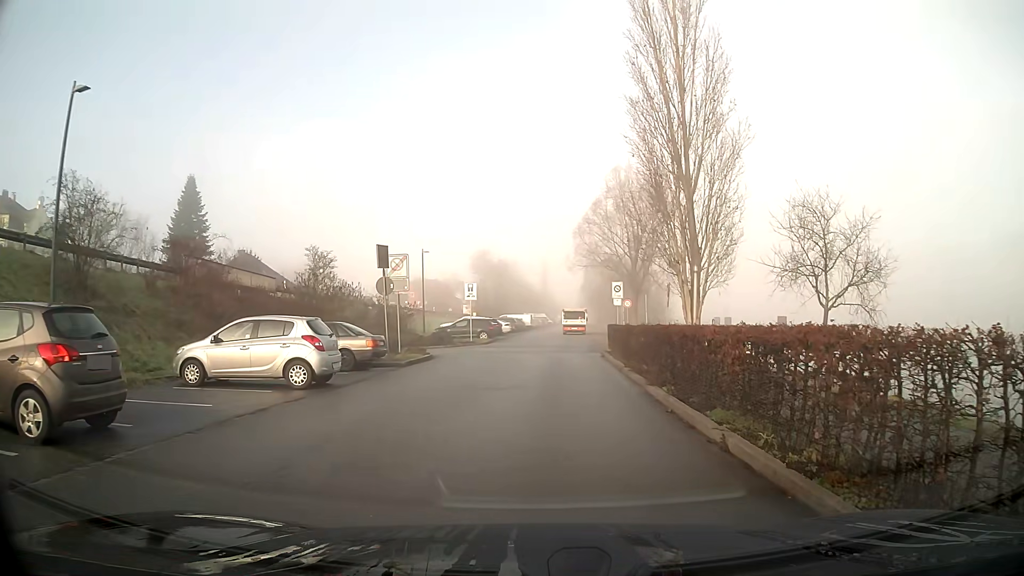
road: residential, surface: asphalt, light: Day
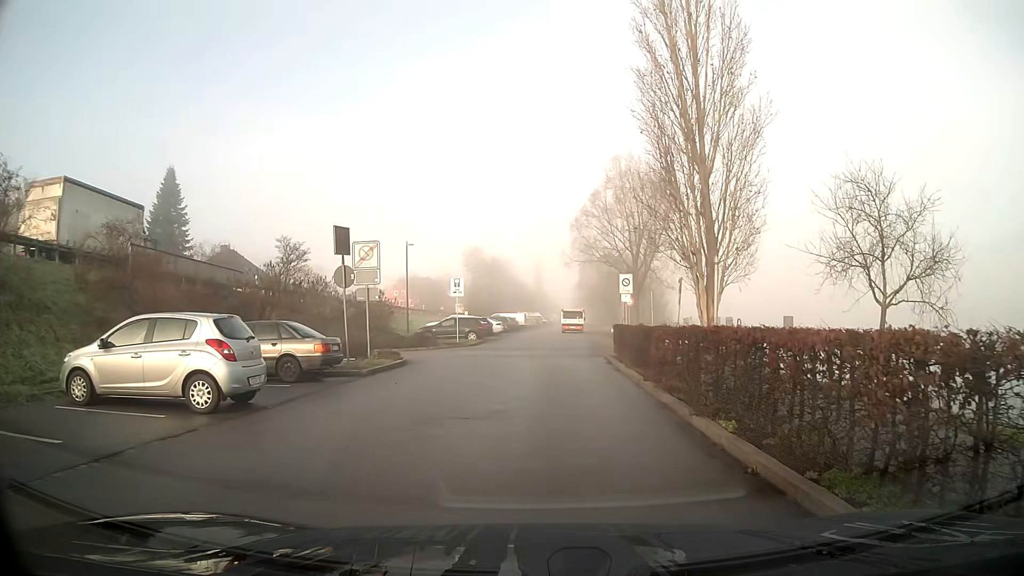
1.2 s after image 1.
(0.0, +4.0) m; 0°
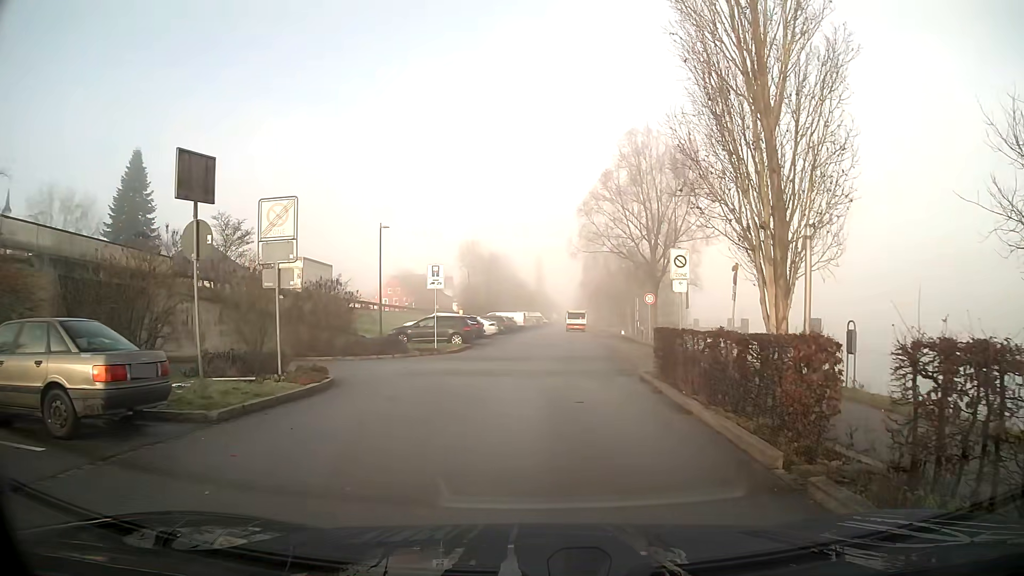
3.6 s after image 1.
(0.0, +8.1) m; 0°
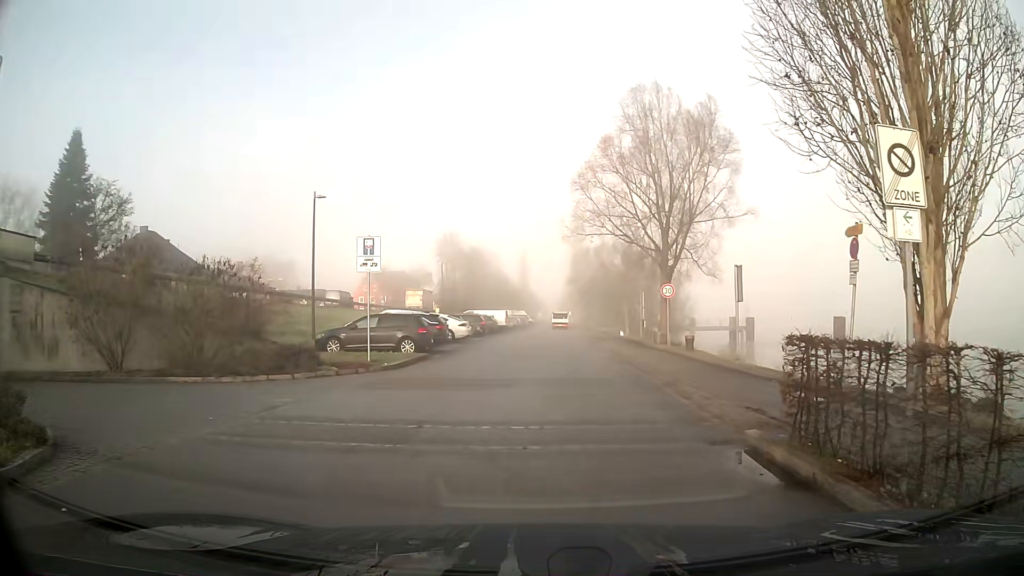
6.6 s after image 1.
(+0.1, +9.2) m; +2°
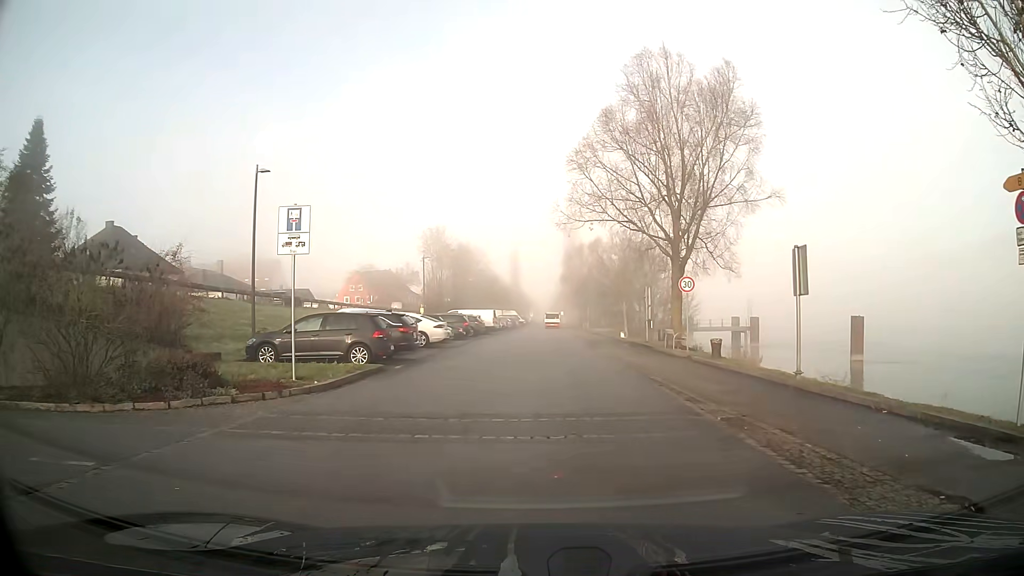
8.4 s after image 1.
(0.0, +5.5) m; +1°
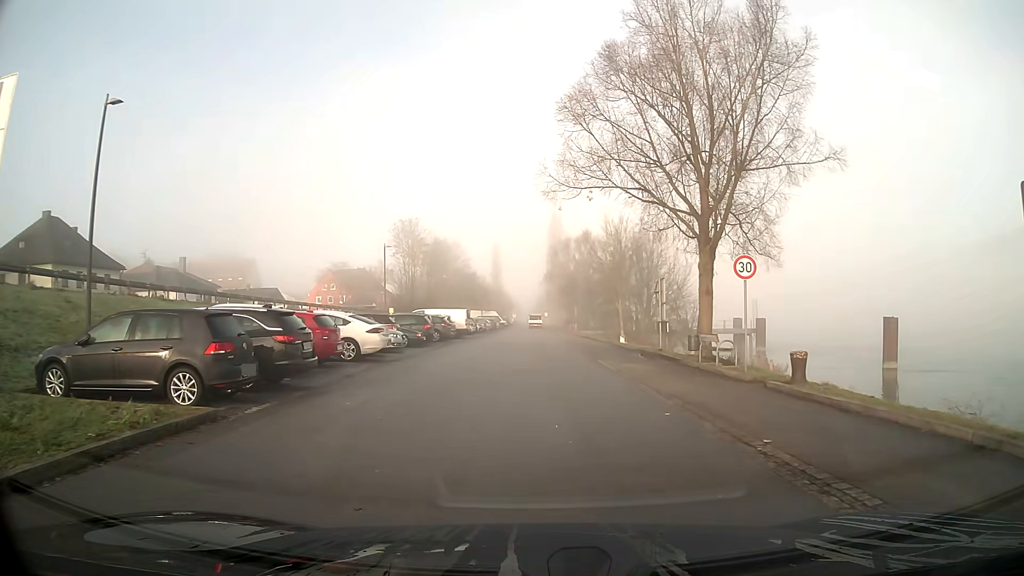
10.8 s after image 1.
(+0.1, +8.7) m; +1°
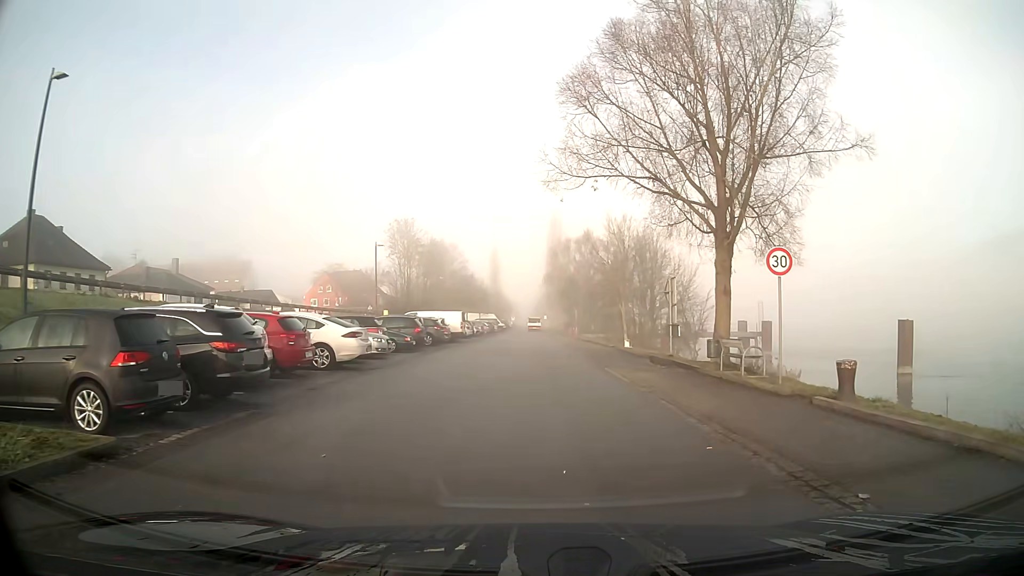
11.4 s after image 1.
(0.0, +2.4) m; 0°
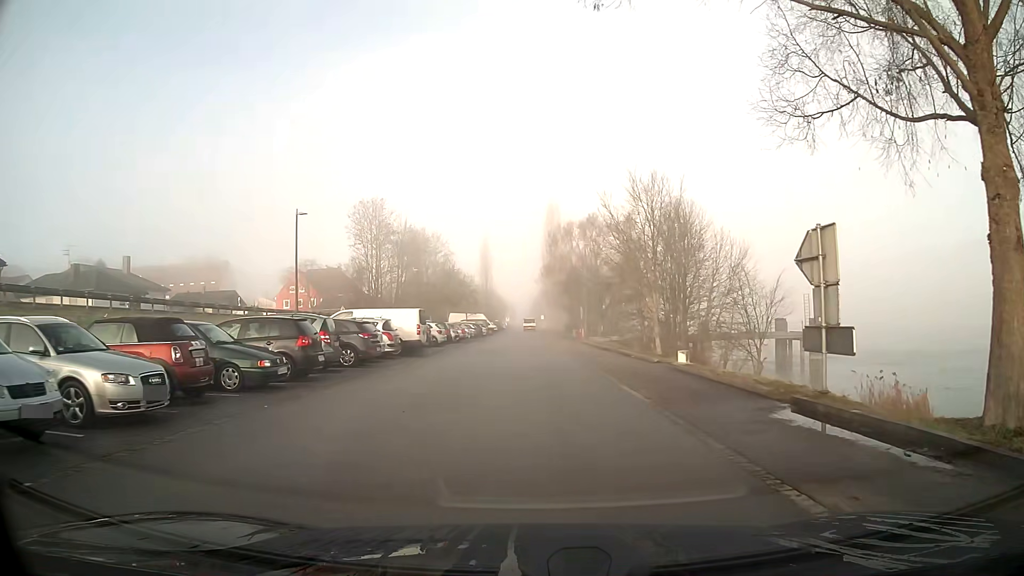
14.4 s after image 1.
(0.0, +14.8) m; 0°
(0, +10) (0, +20) (0, +30) (0, +40) (0, +50) (-1, +60) (-1, +70) (-1, +80) (-1, +90) (-1, +100) m
